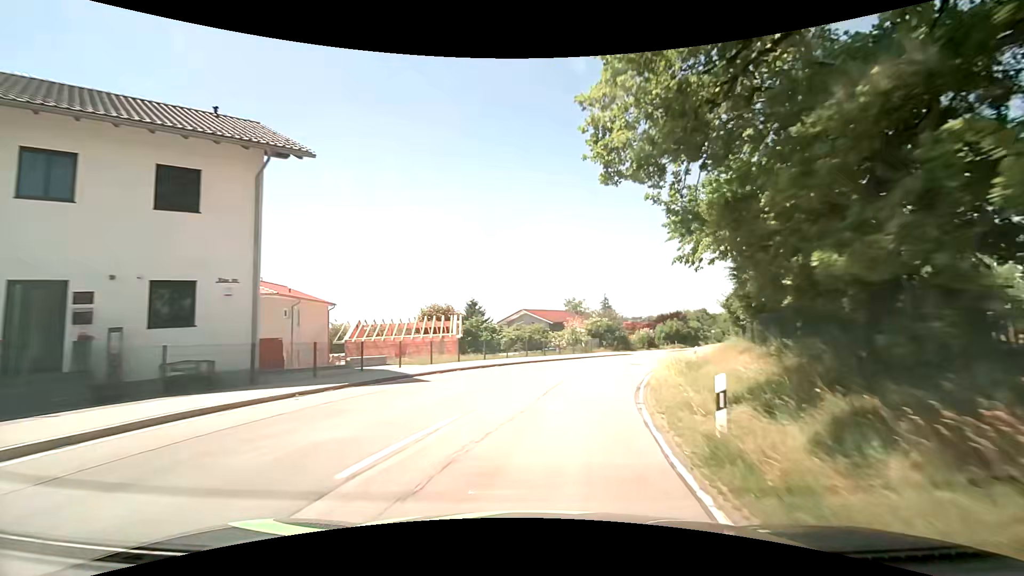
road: tertiary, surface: asphalt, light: Day
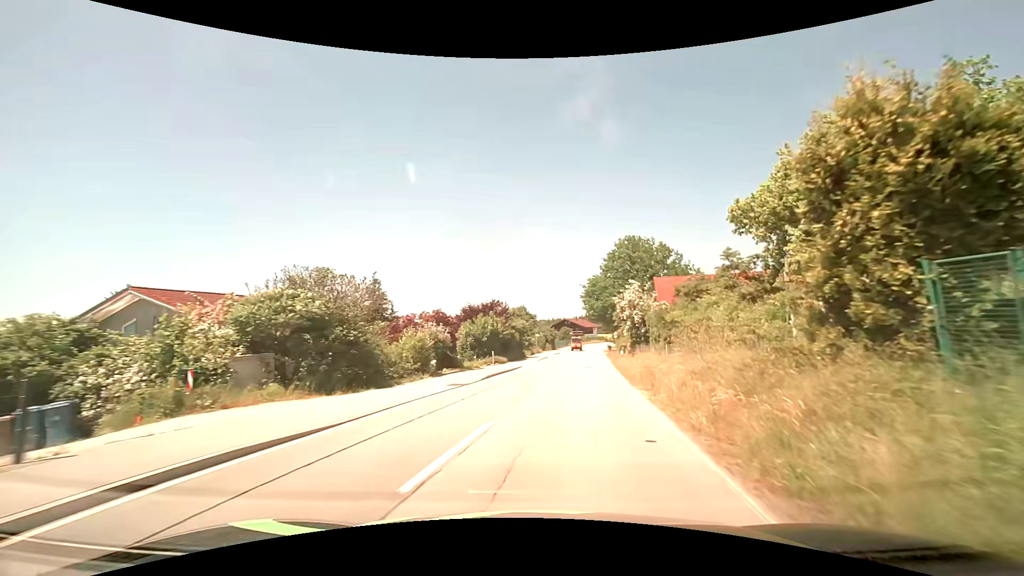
(+8.6, +33.6) m; +22°
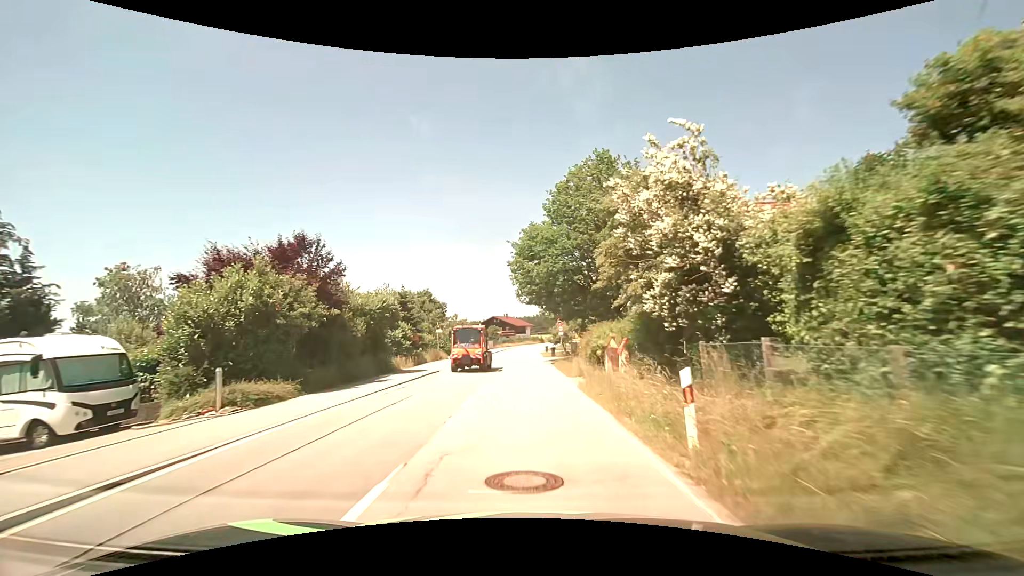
(+3.1, +26.6) m; +8°
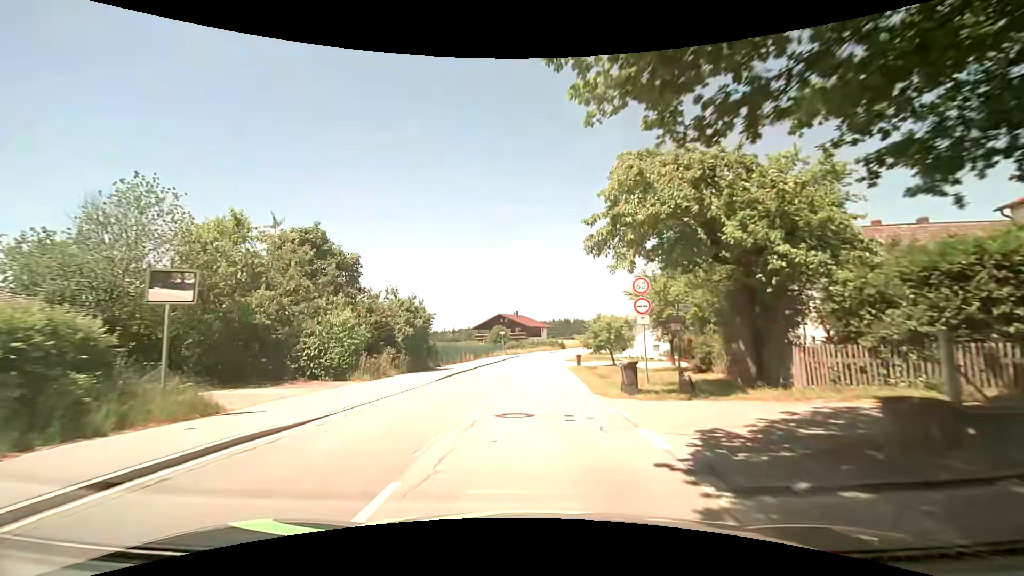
(+0.1, +33.6) m; -2°
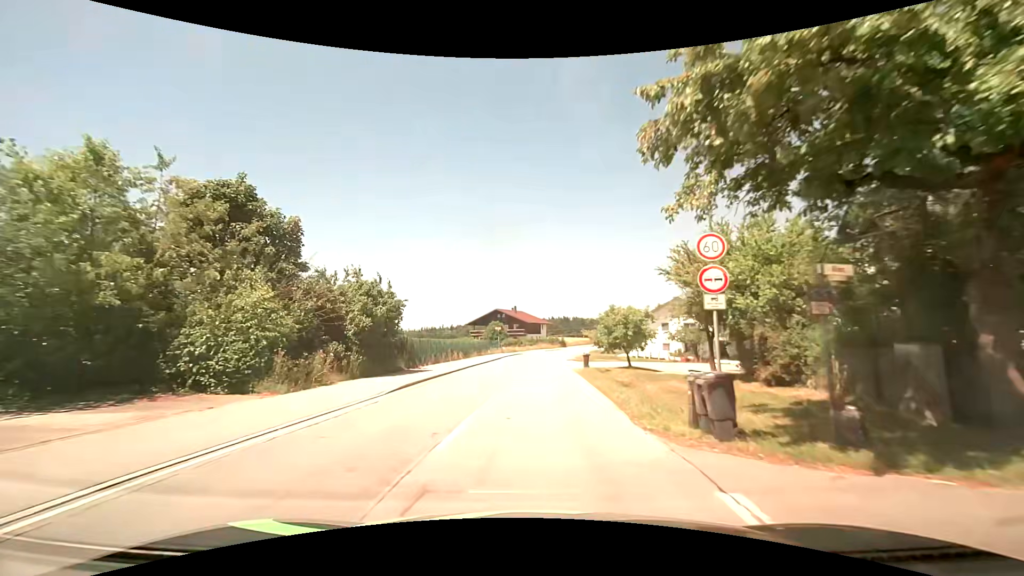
(+0.1, +6.8) m; +1°
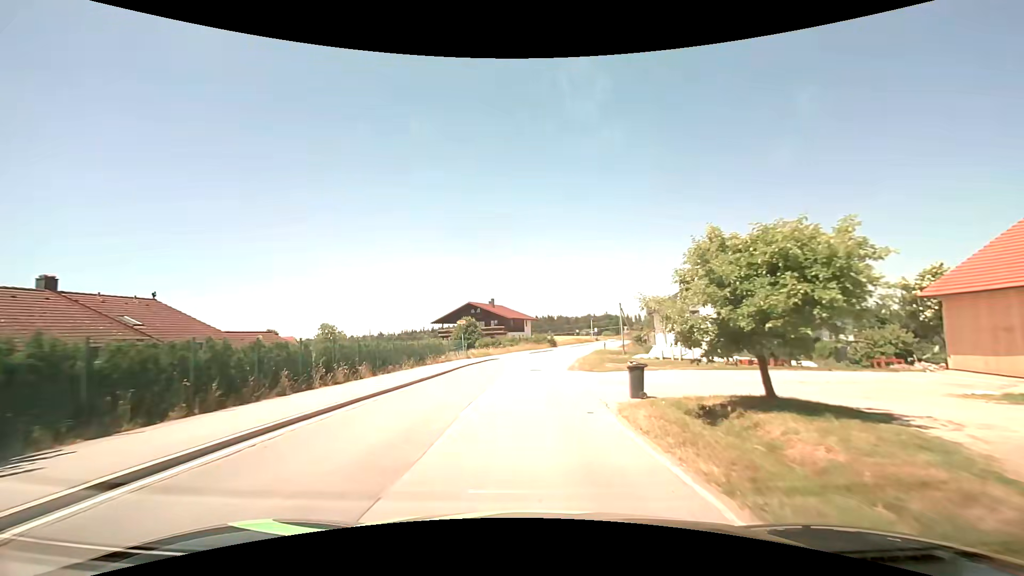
(+0.4, +20.6) m; +2°
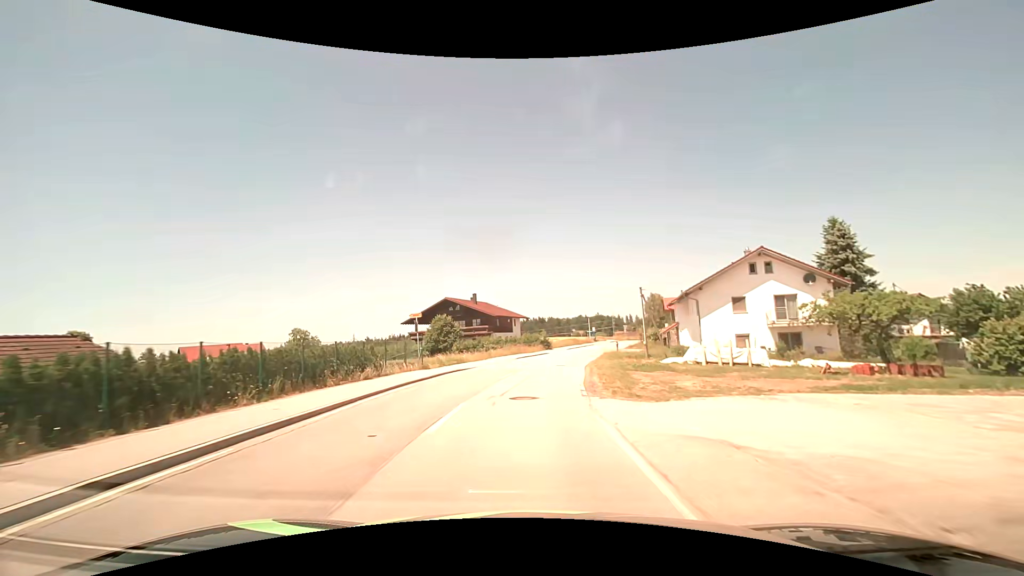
(+0.1, +14.3) m; +1°
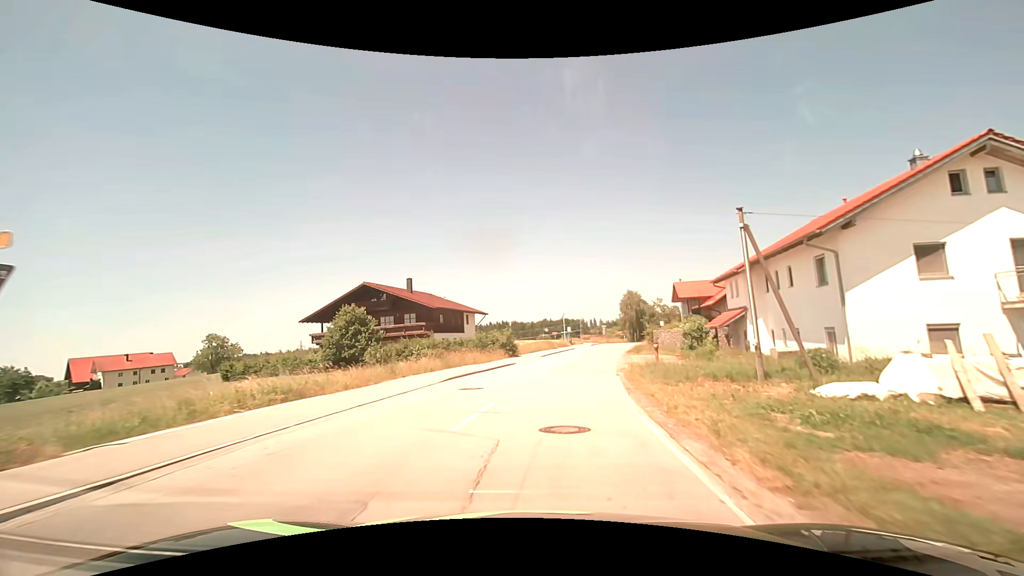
(+0.4, +22.7) m; +4°
(0, +10) (+1, +20) (+3, +30) (+5, +40) (+7, +49) (+9, +59) (+11, +69) (+14, +79) (+16, +88) (+19, +98) m
